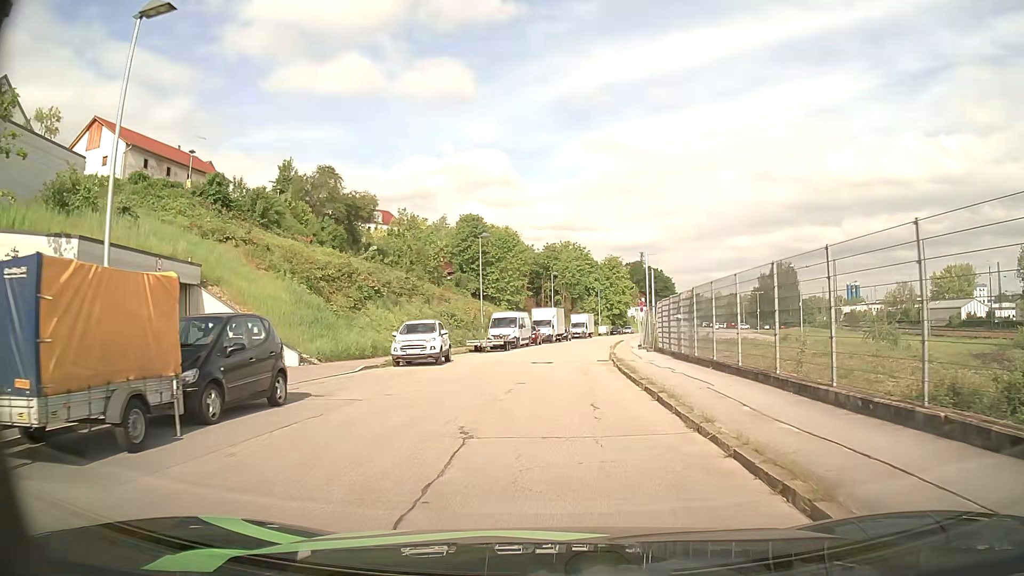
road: residential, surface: asphalt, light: Day
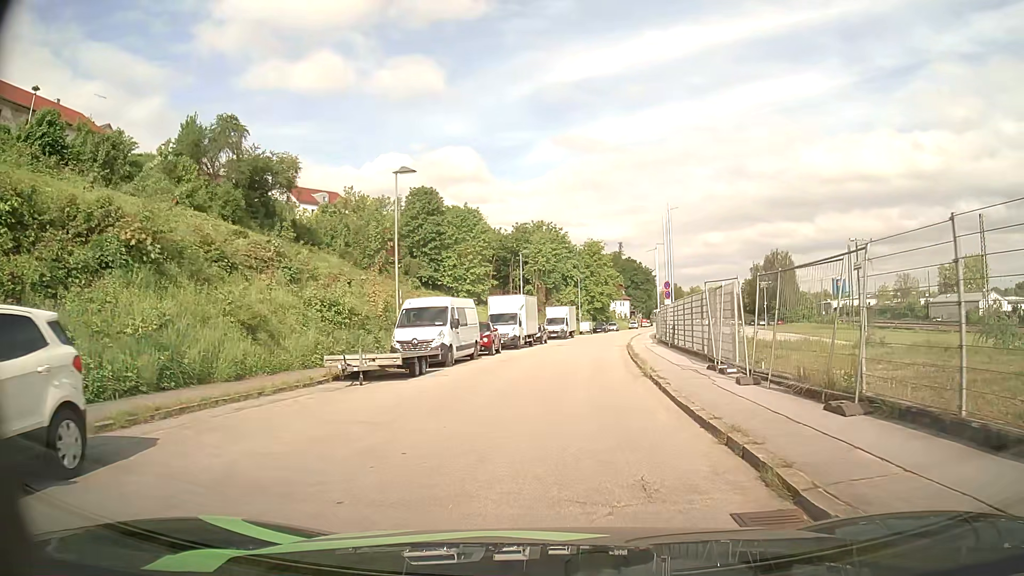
(+0.2, +20.9) m; +2°
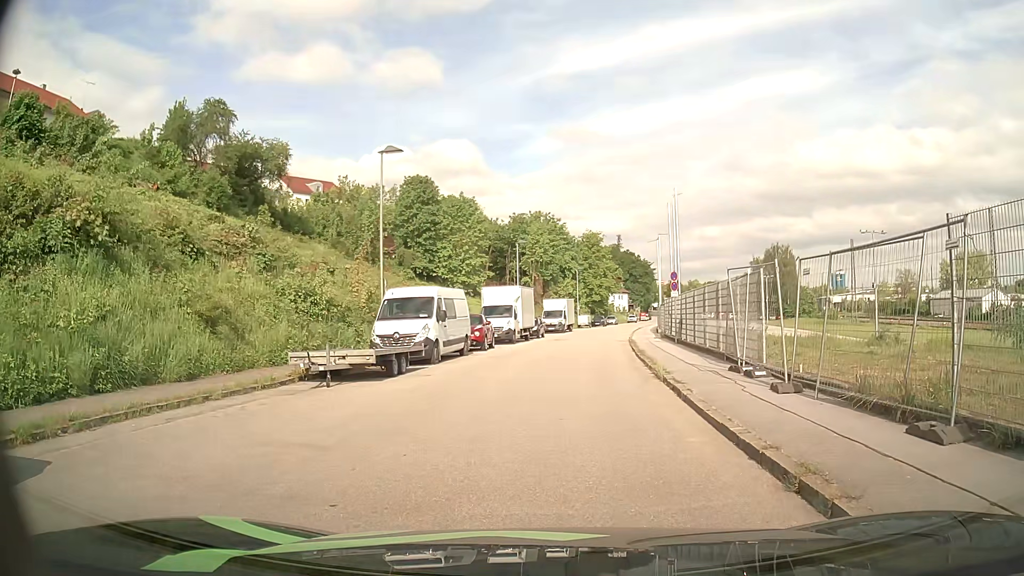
(0.0, +1.4) m; -2°
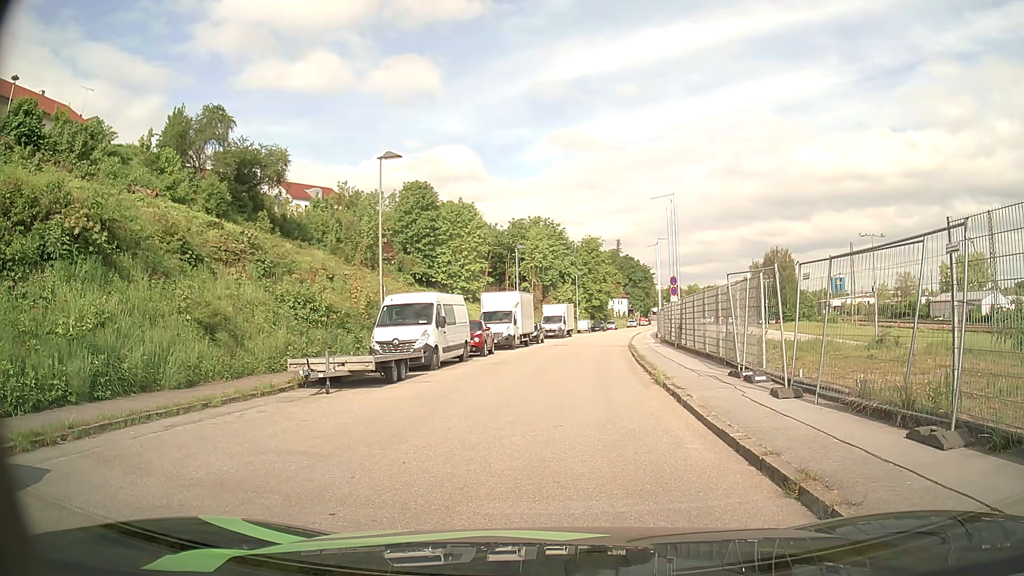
(0.0, +0.1) m; 0°
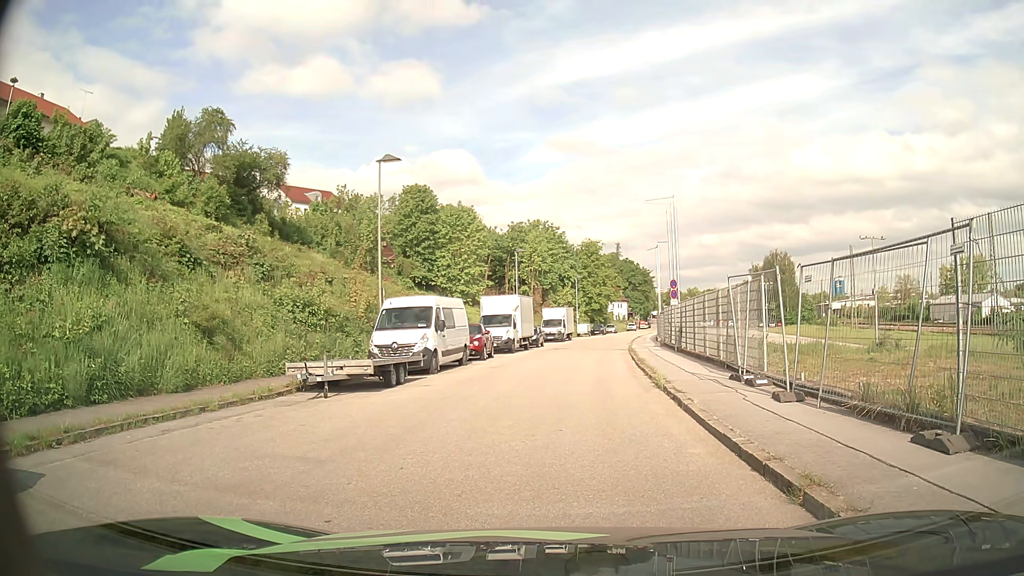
(0.0, +0.1) m; 0°
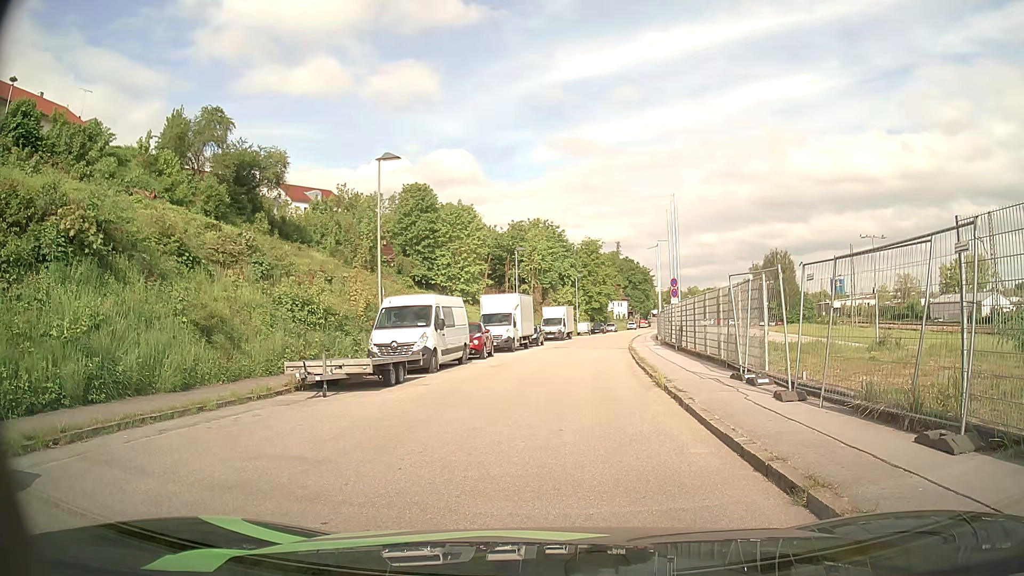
(0.0, +0.1) m; 0°
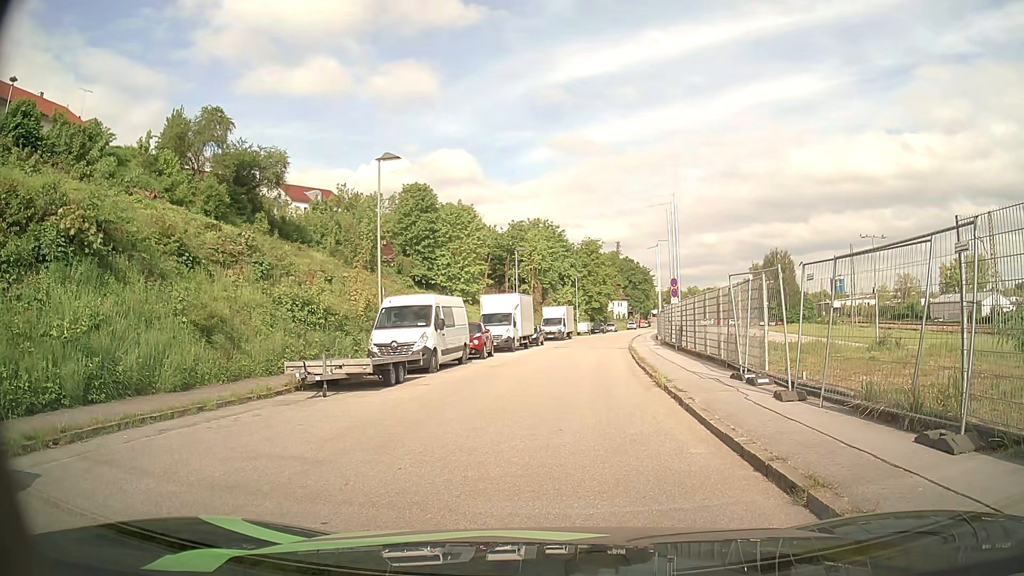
(0.0, 0.0) m; 0°
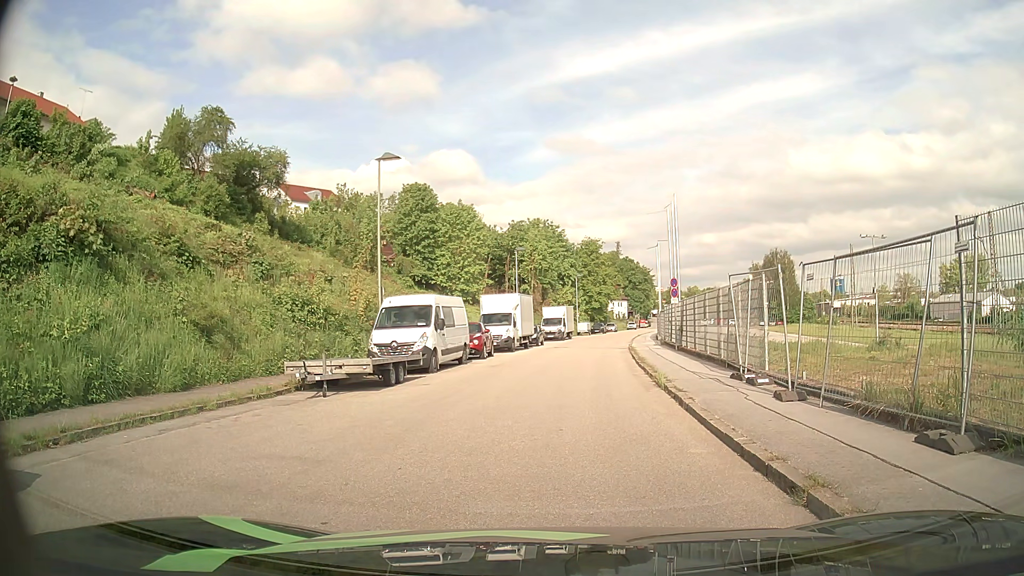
(0.0, 0.0) m; 0°
(0, +10) (+1, +20) (+2, +30) (+4, +40) (+5, +50) (+7, +60) (+9, +69) (+11, +79) (+14, +89) (+16, +99) m
